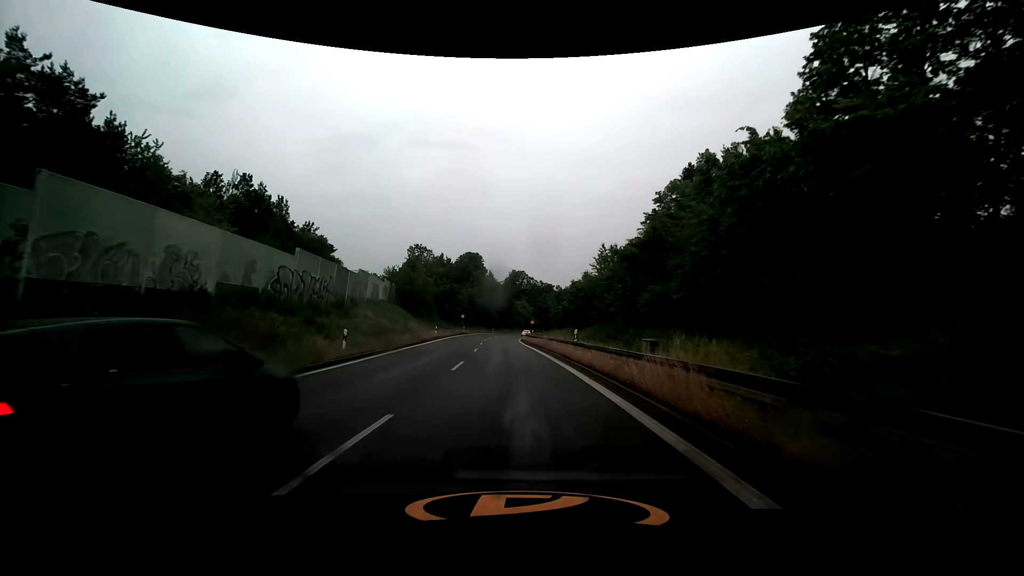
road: trunk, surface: asphalt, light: Day
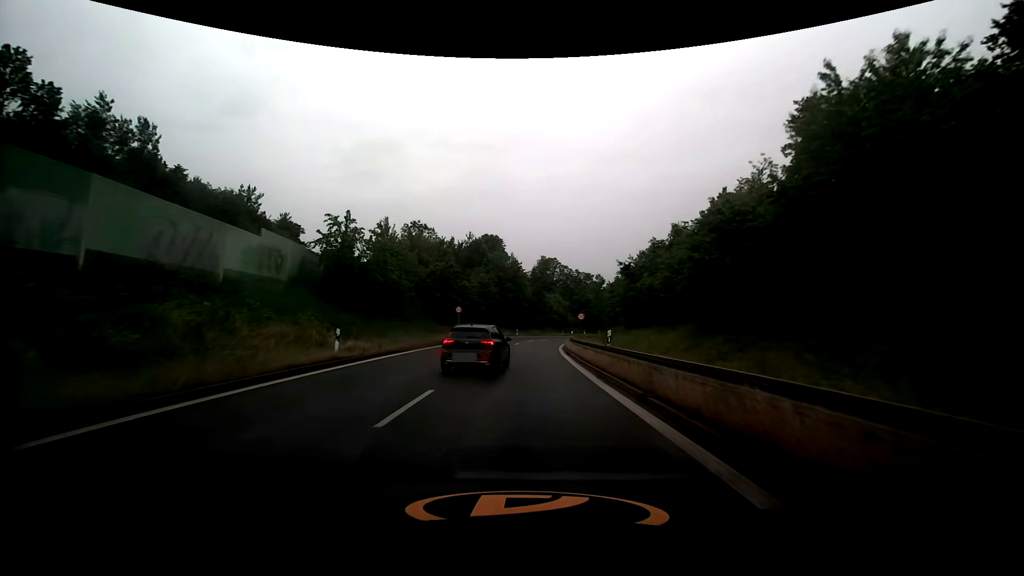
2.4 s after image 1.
(-1.1, +33.5) m; -3°
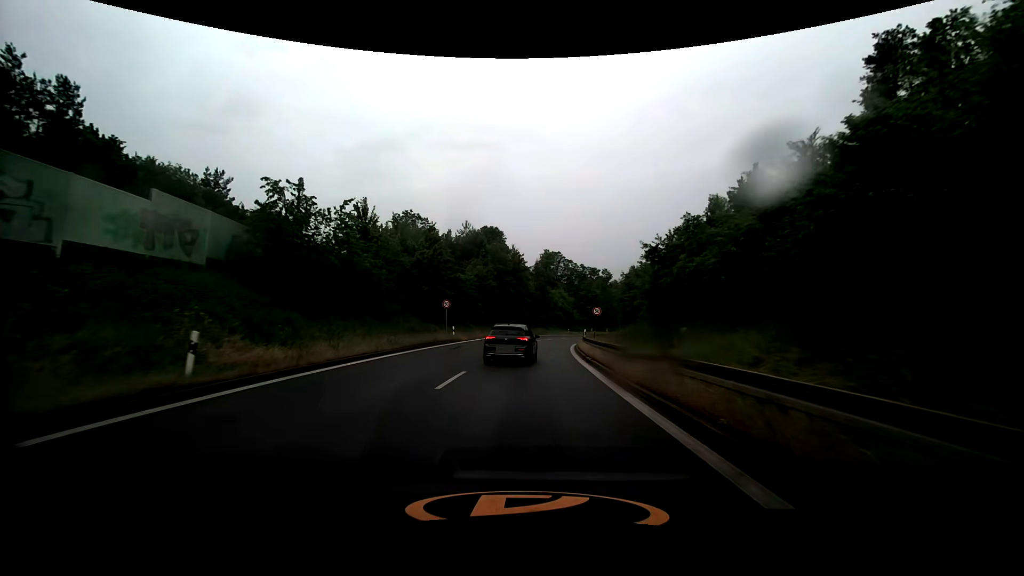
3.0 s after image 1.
(0.0, +8.2) m; 0°
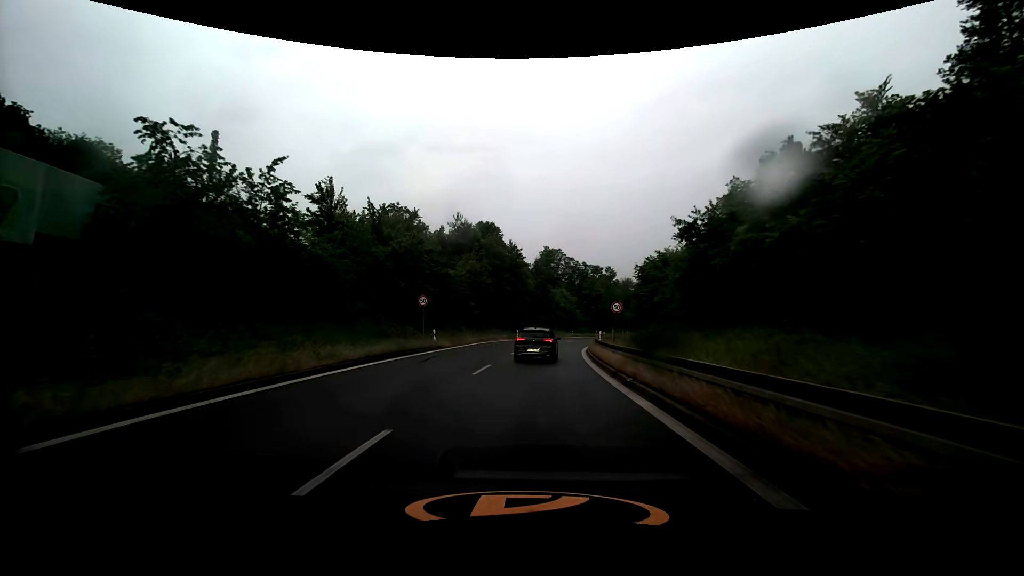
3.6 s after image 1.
(0.0, +7.9) m; 0°
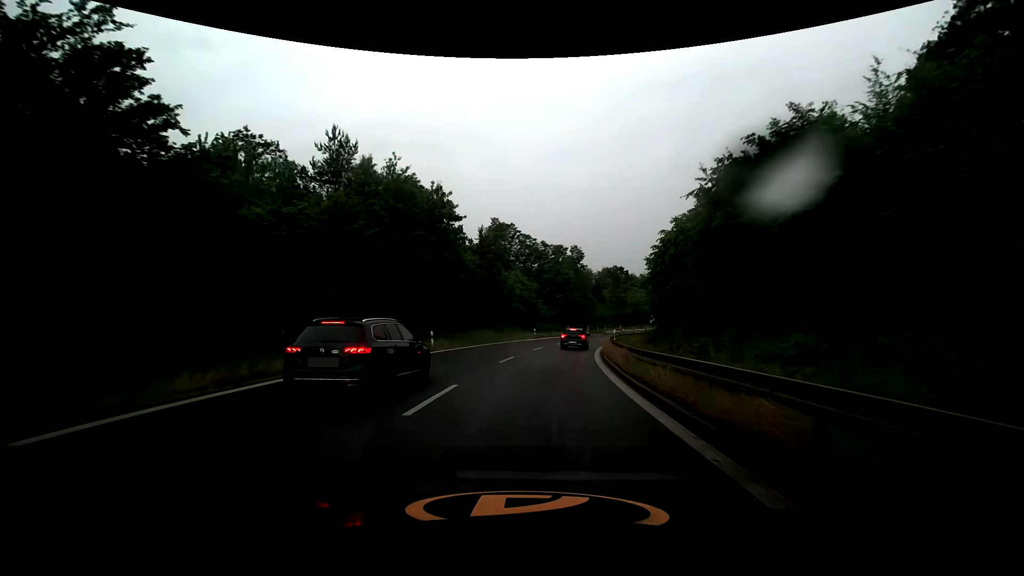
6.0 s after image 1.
(+1.5, +30.9) m; +6°
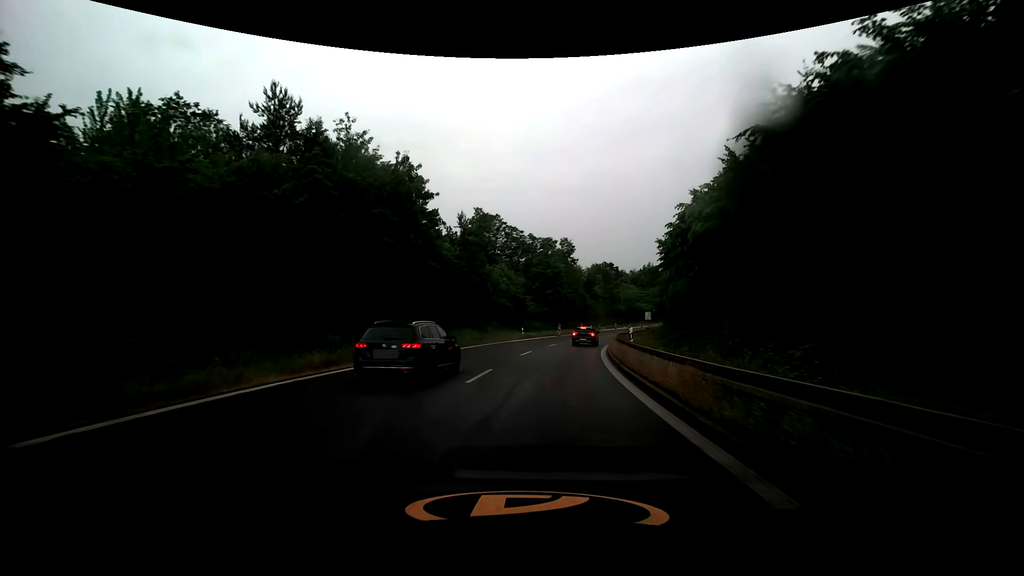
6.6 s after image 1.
(+0.1, +7.4) m; +2°
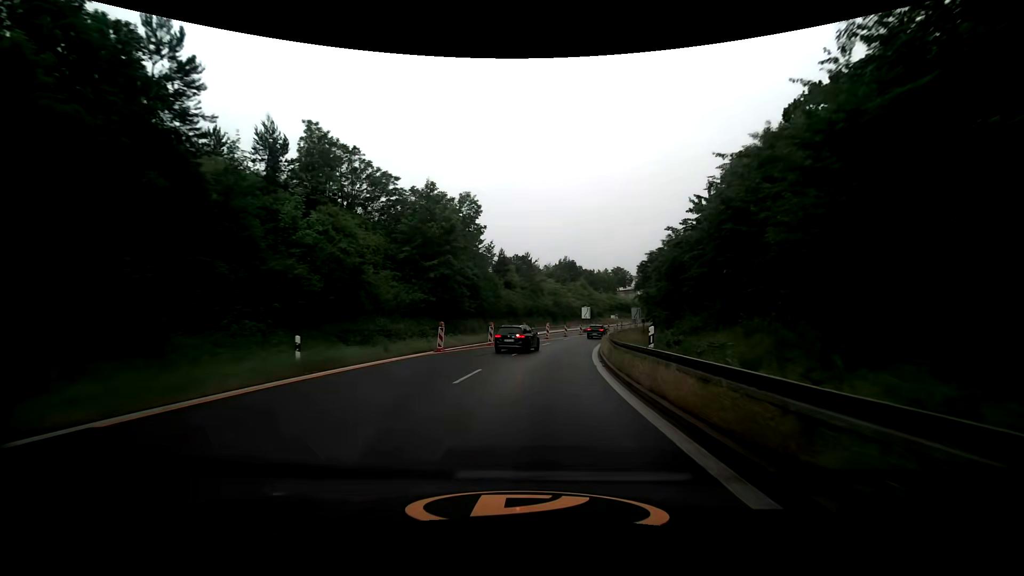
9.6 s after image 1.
(+3.0, +35.3) m; +10°
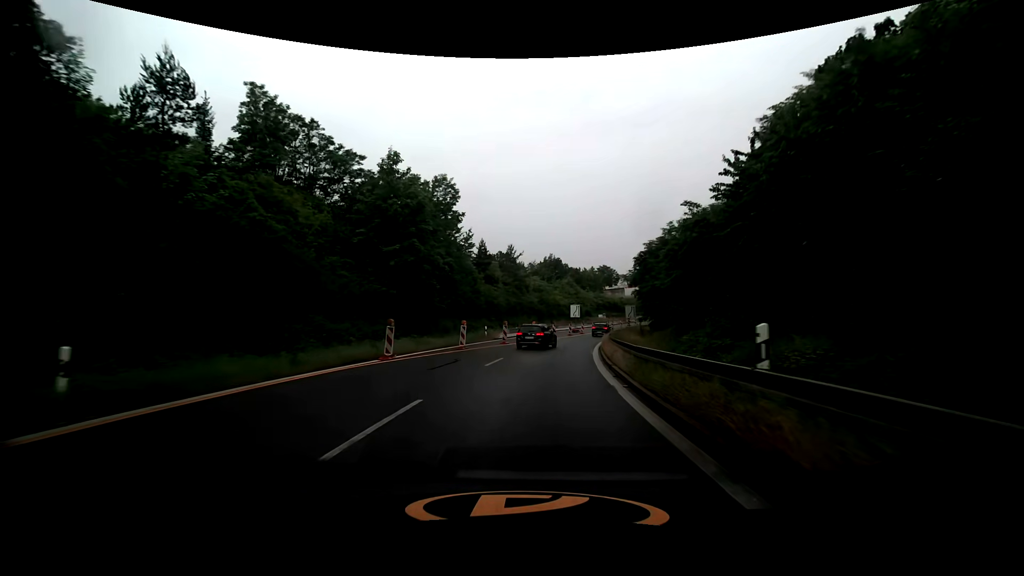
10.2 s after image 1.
(+0.1, +7.0) m; +2°
(0, +10) (+1, +20) (+2, +30) (+4, +40) (+6, +50) (+8, +59) (+12, +69) (+15, +78) (+19, +87) (+23, +96) m
